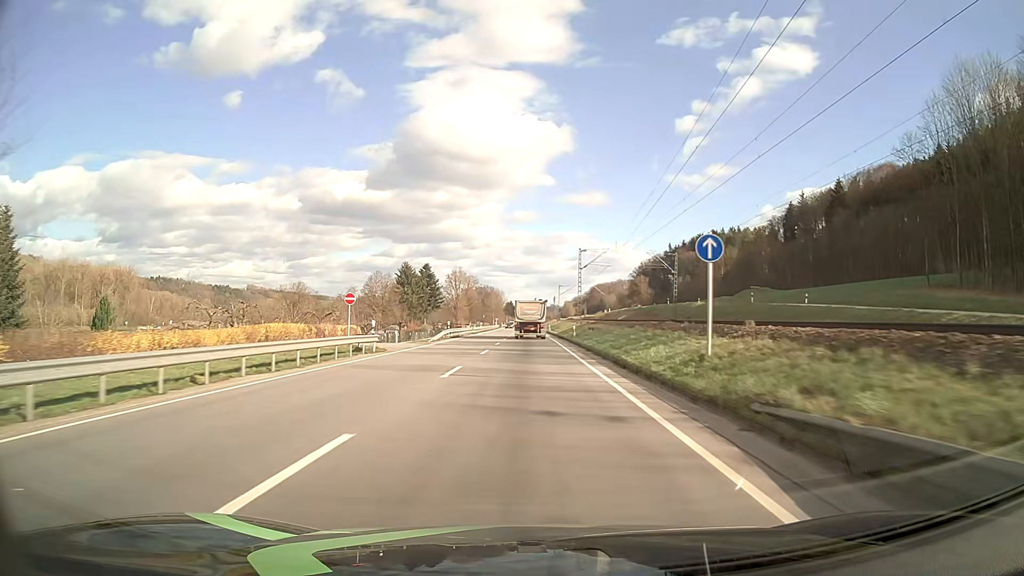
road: primary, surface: asphalt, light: Day
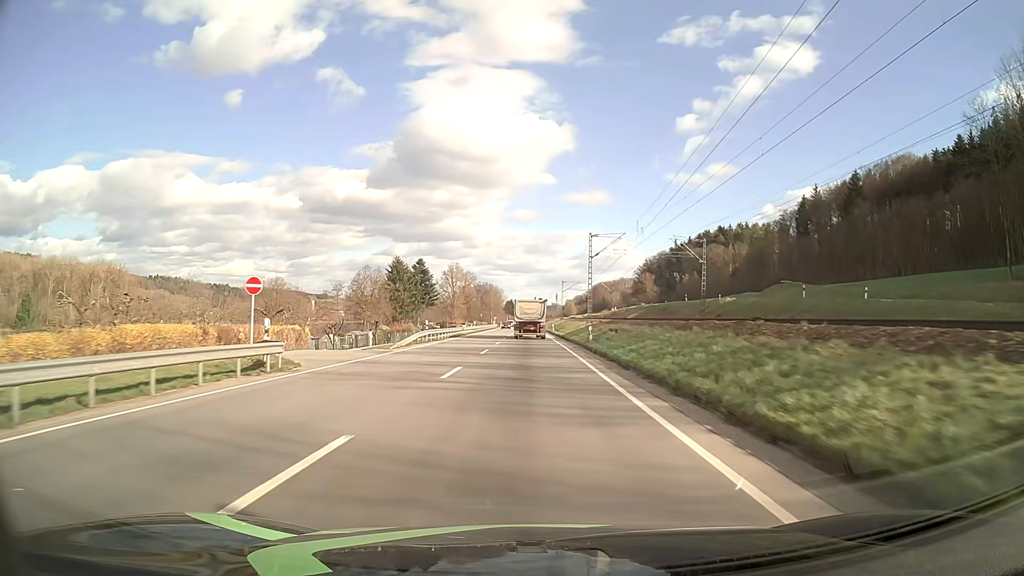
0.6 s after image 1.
(0.0, +12.4) m; 0°
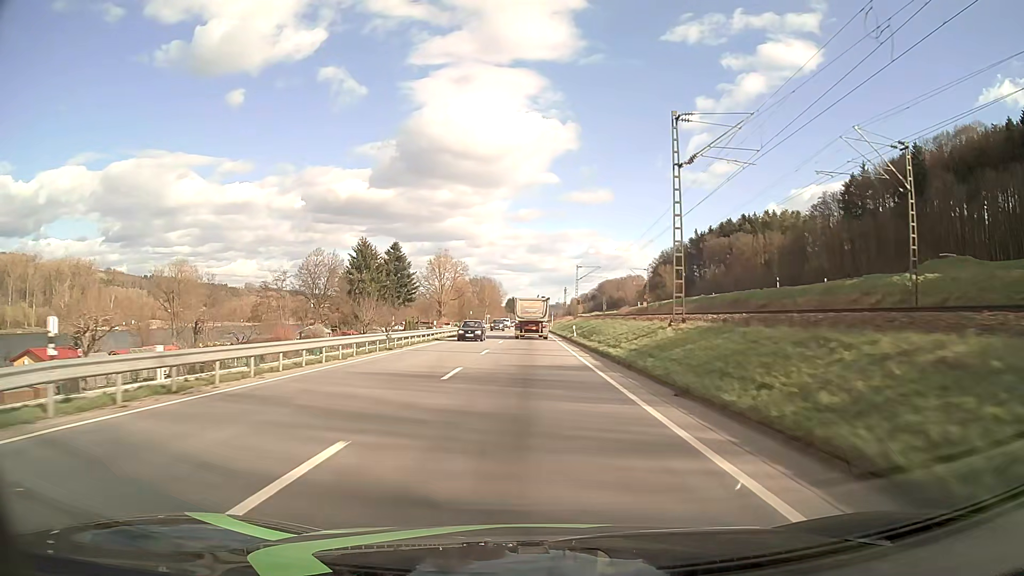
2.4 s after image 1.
(-0.1, +37.1) m; 0°
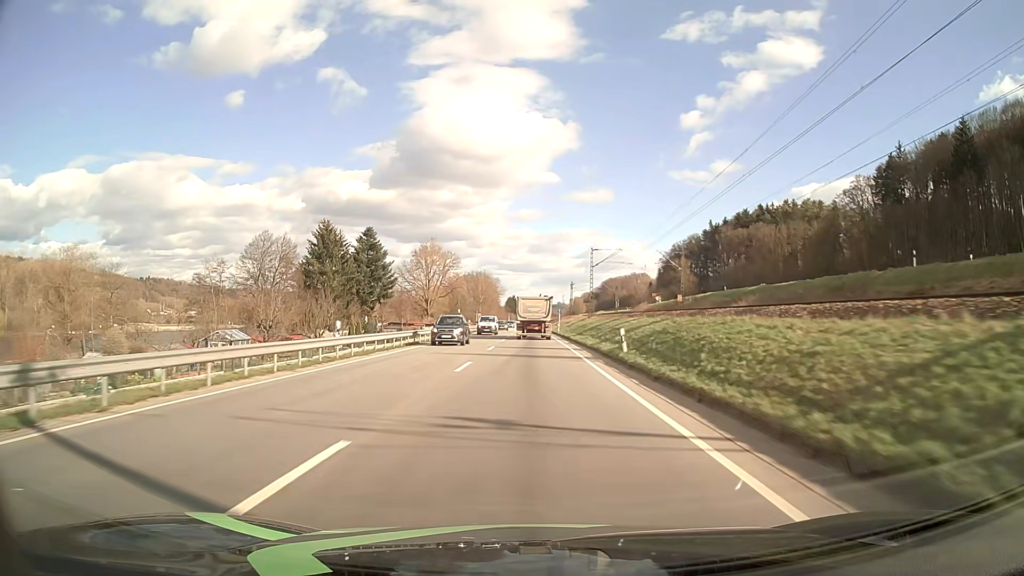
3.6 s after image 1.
(-0.1, +24.6) m; 0°
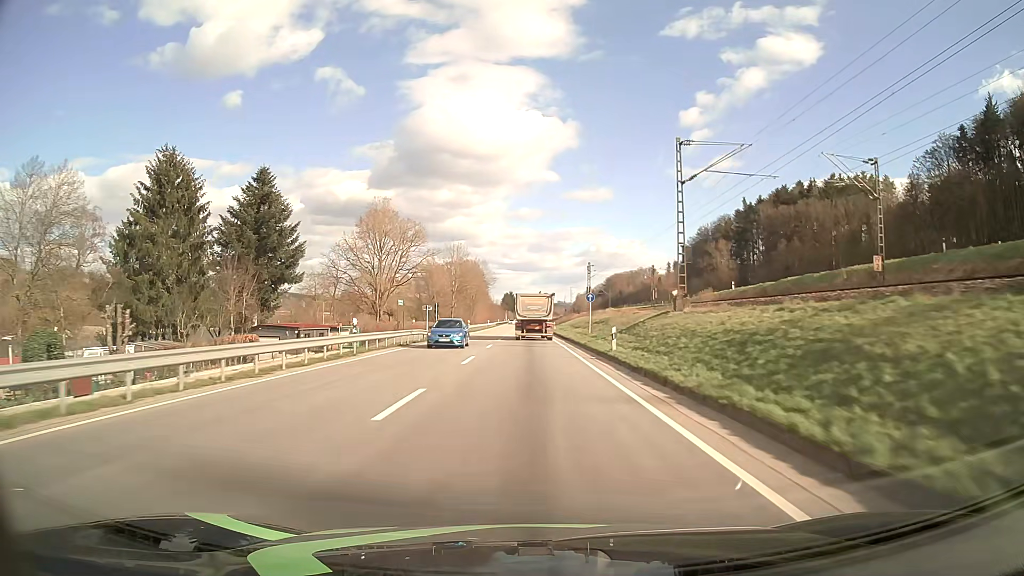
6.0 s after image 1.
(-0.2, +49.5) m; 0°
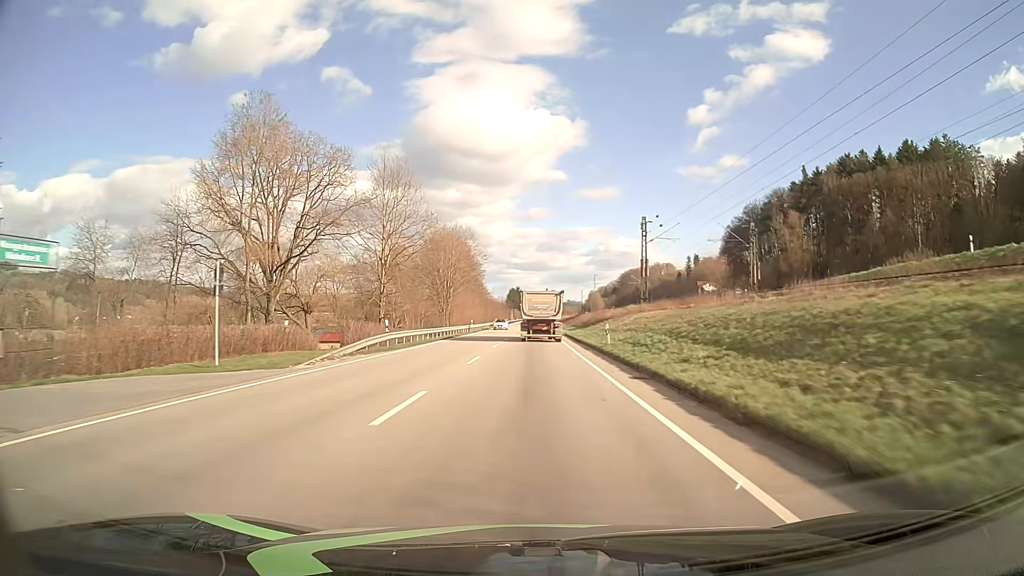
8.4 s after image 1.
(-0.3, +49.0) m; -1°
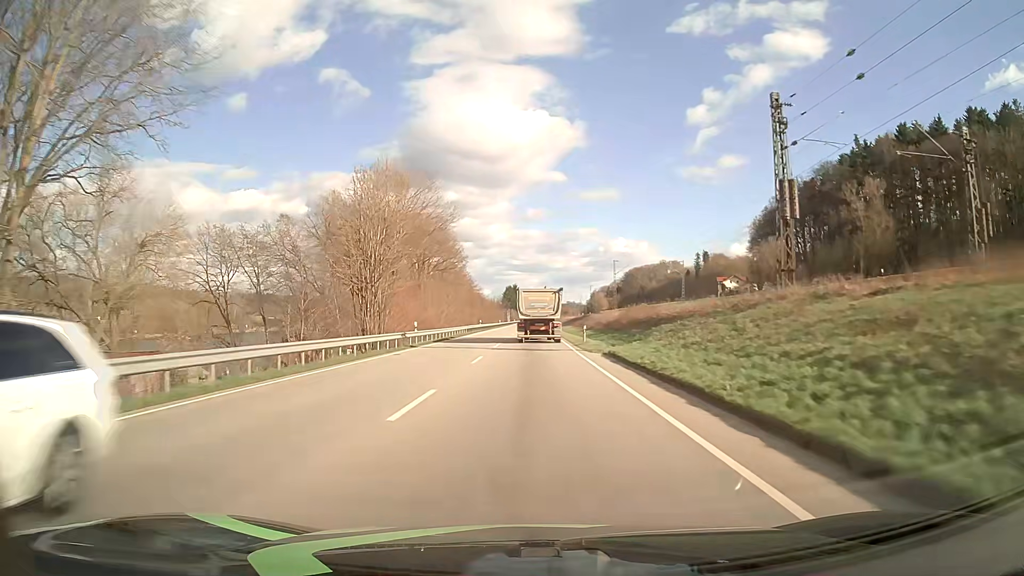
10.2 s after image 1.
(-0.1, +36.4) m; 0°
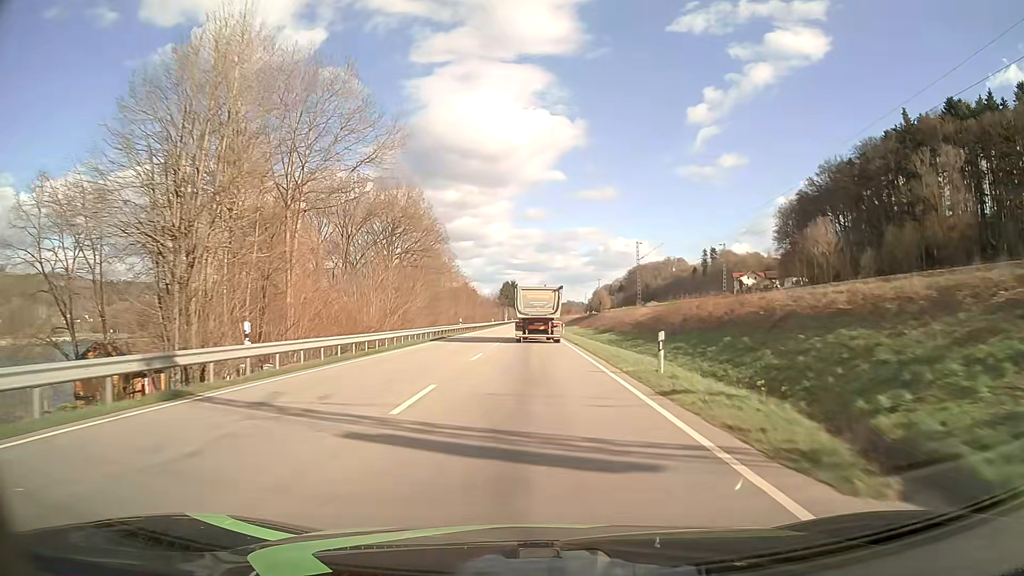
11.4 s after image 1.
(0.0, +24.1) m; 0°
(0, +10) (0, +20) (0, +30) (0, +40) (0, +50) (0, +60) (0, +70) (0, +80) (0, +90) (0, +100) m
